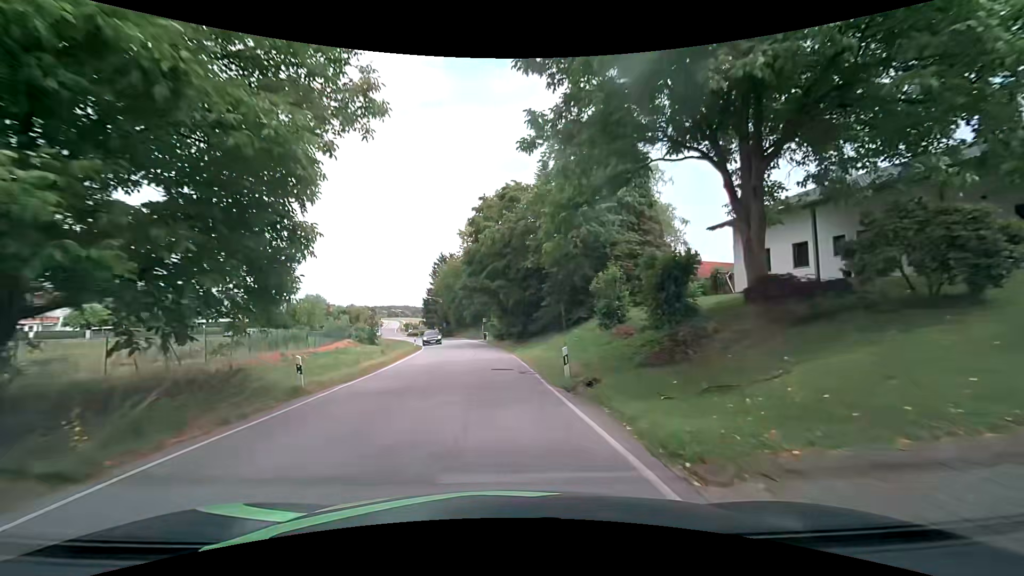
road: secondary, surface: asphalt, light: Day
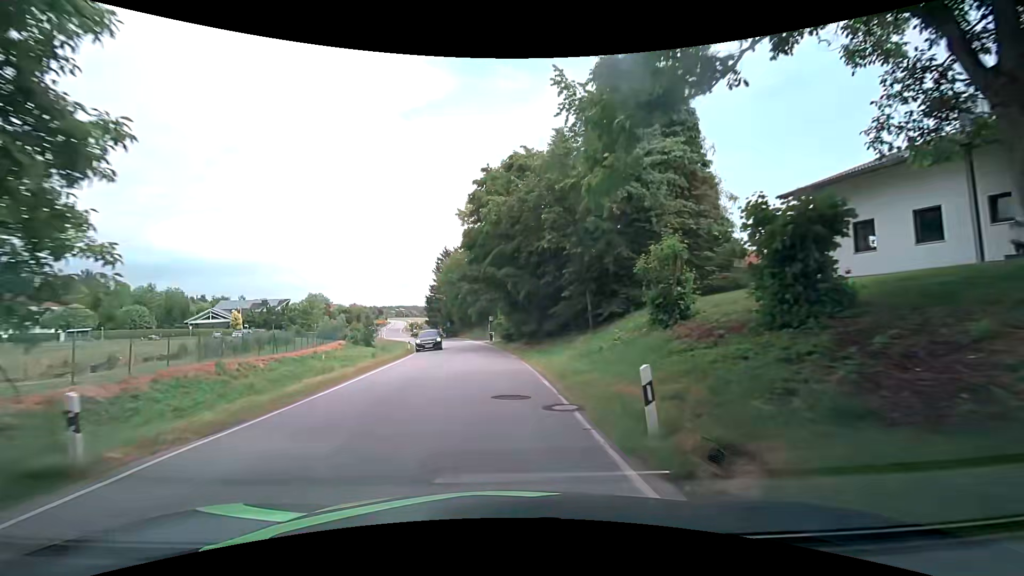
(0.0, +7.1) m; -1°
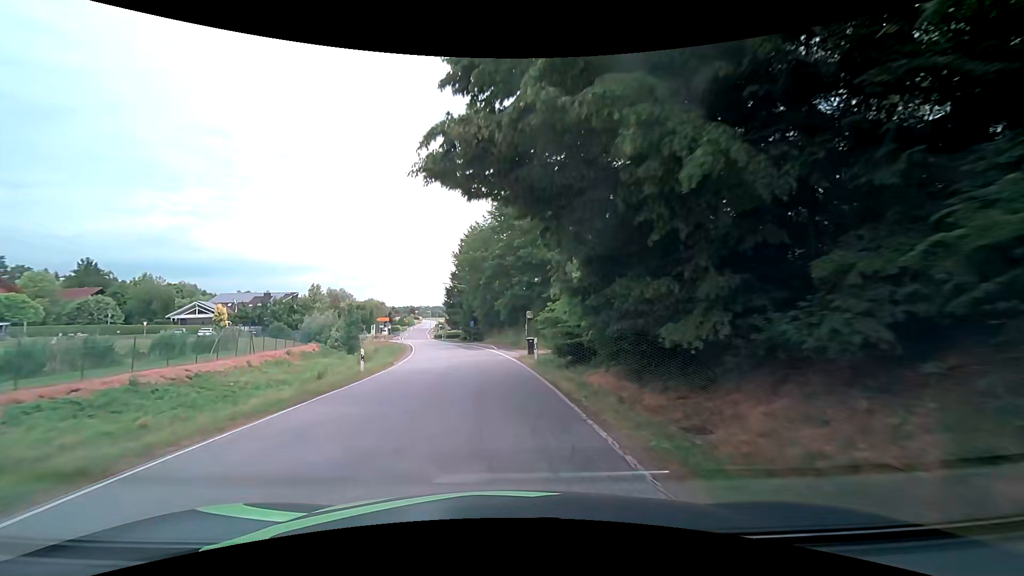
(-0.8, +21.7) m; -4°
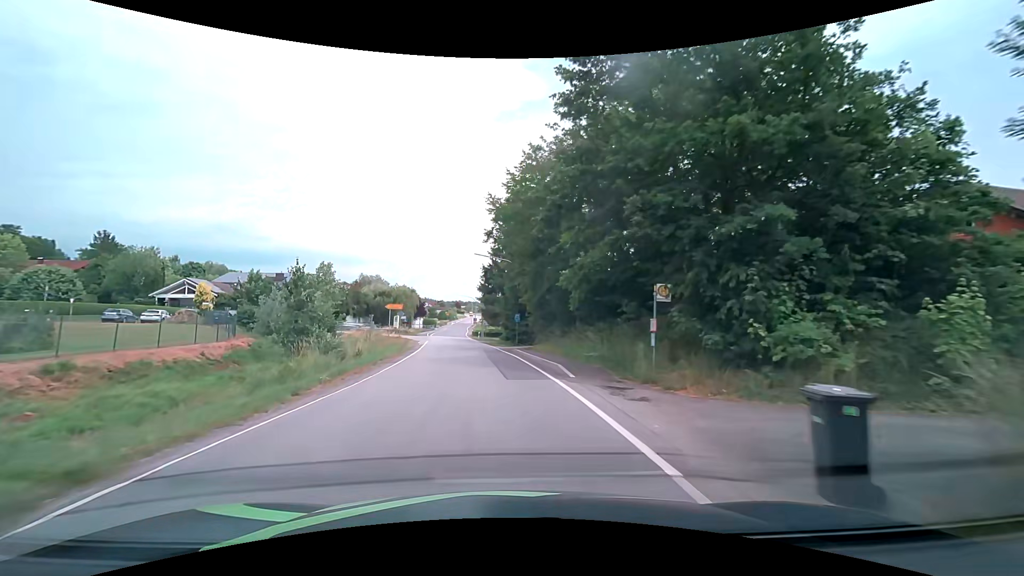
(-1.2, +21.9) m; -6°
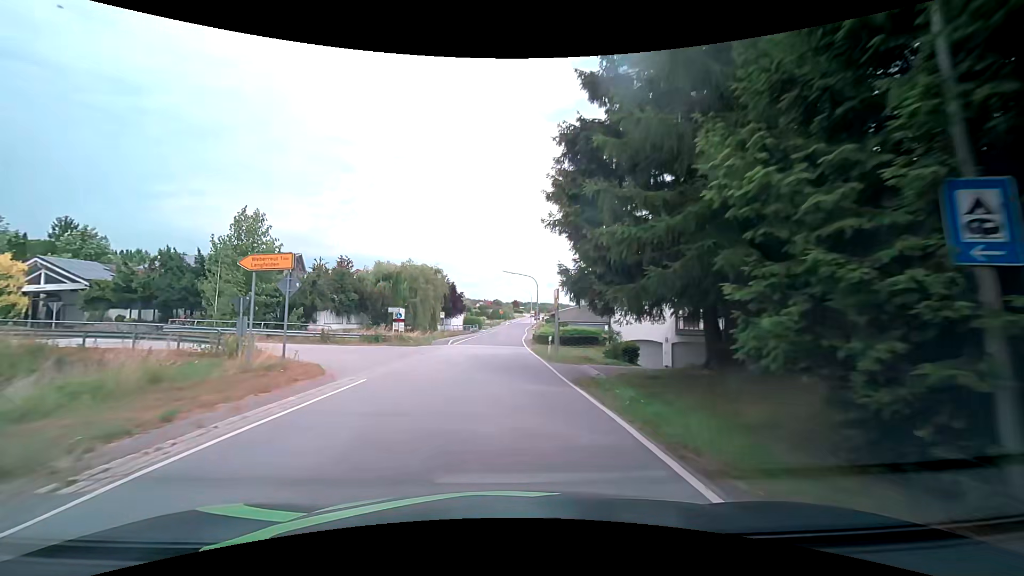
(-2.5, +37.4) m; -7°
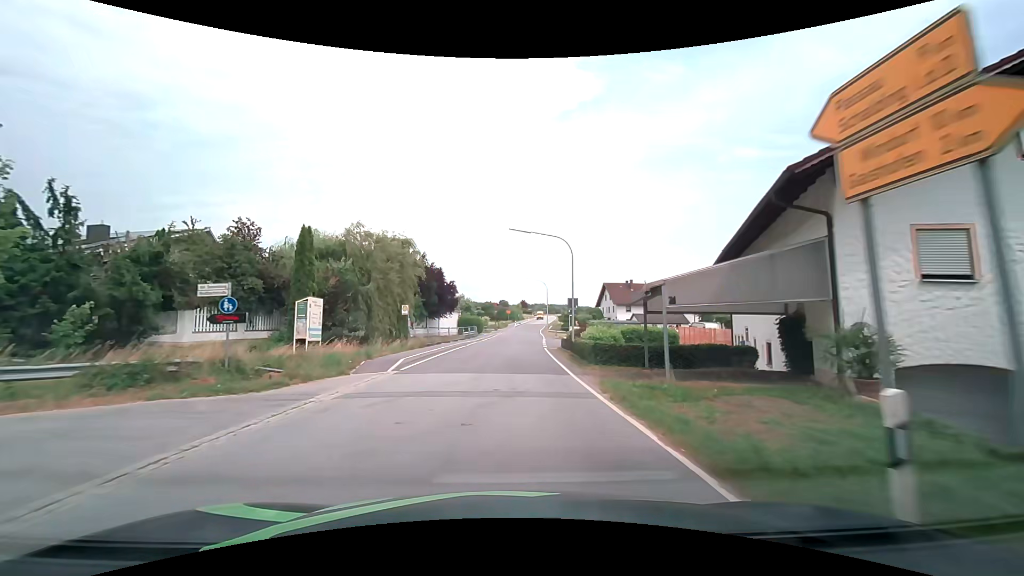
(-0.4, +22.8) m; 0°
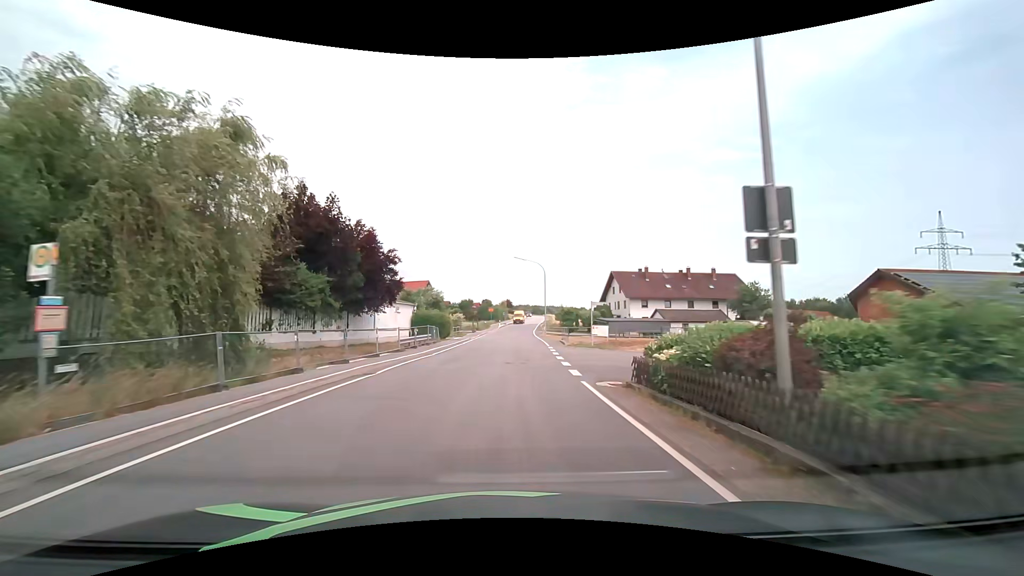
(0.0, +22.8) m; +1°
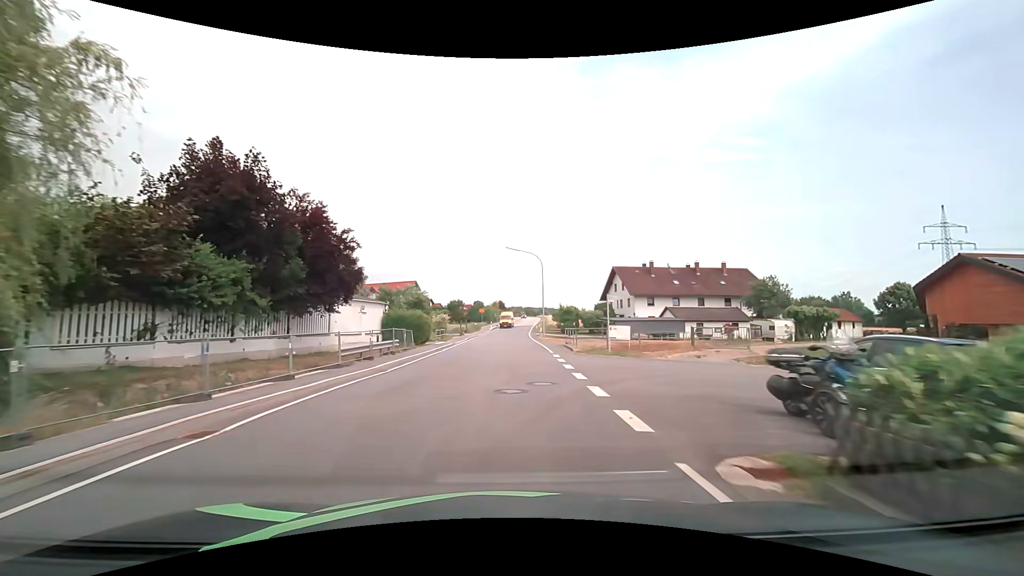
(+0.1, +7.6) m; +1°
(0, +10) (0, +20) (0, +30) (+1, +40) (+1, +50) (+1, +60) (+2, +70) (+2, +80) (+3, +90) (+4, +100) m
